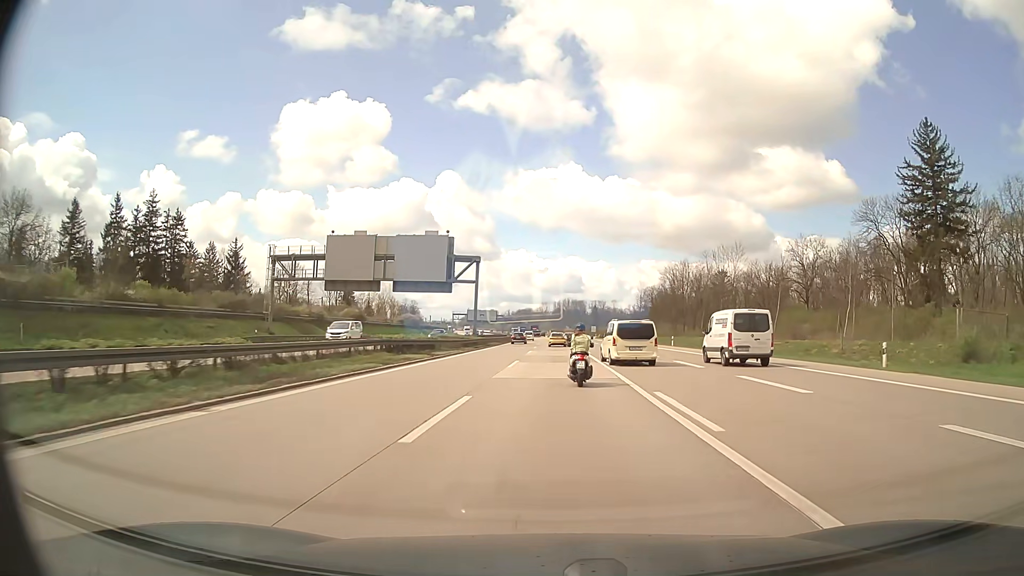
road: motorway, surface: asphalt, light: Day
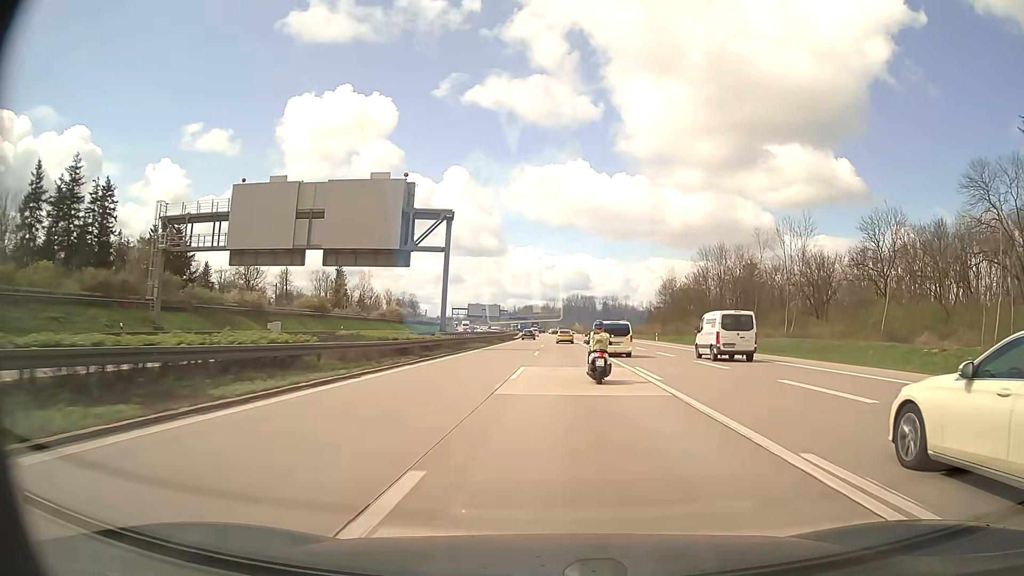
(-0.1, +25.9) m; -1°
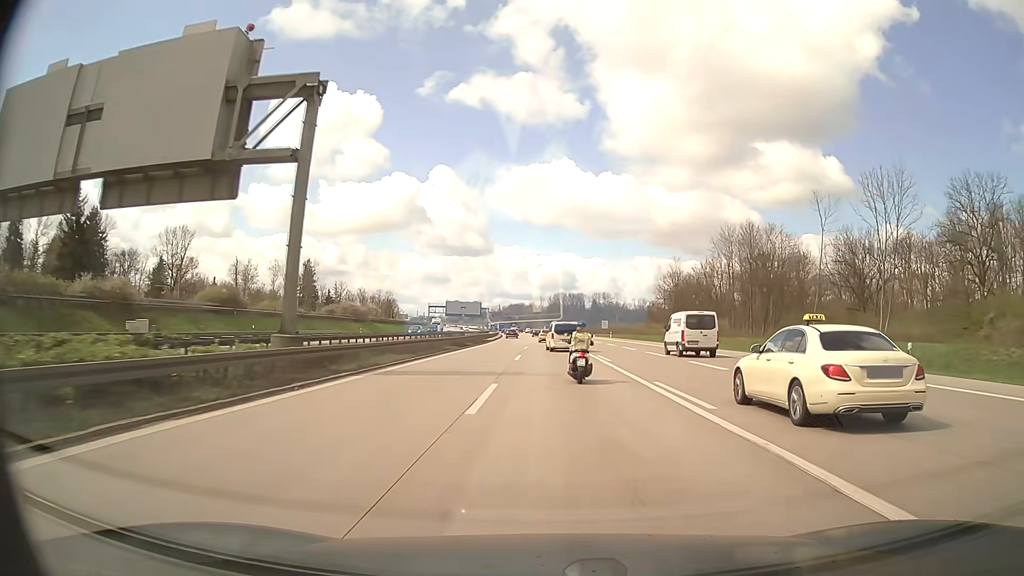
(+0.3, +25.8) m; +1°
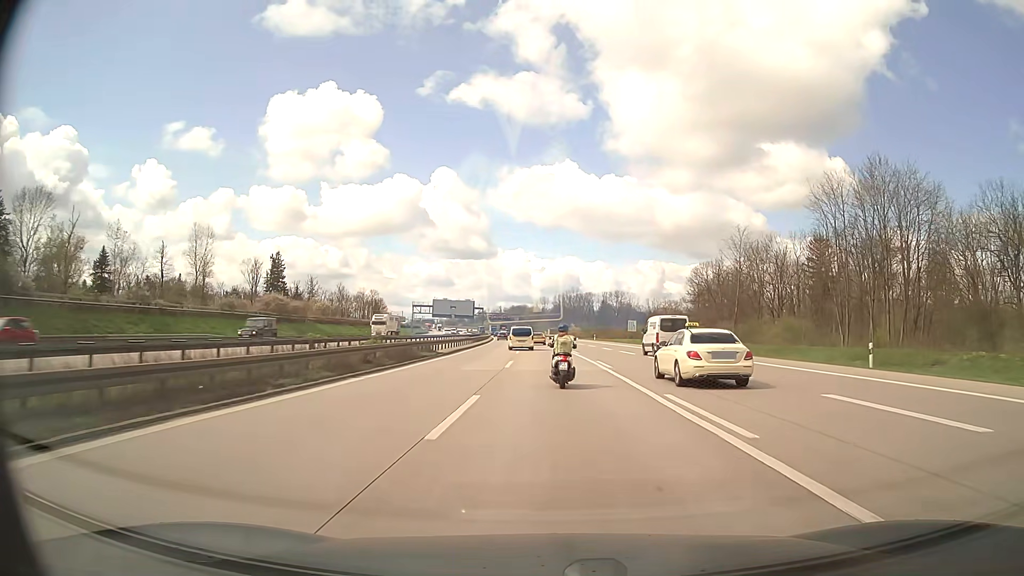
(-0.1, +39.6) m; 0°
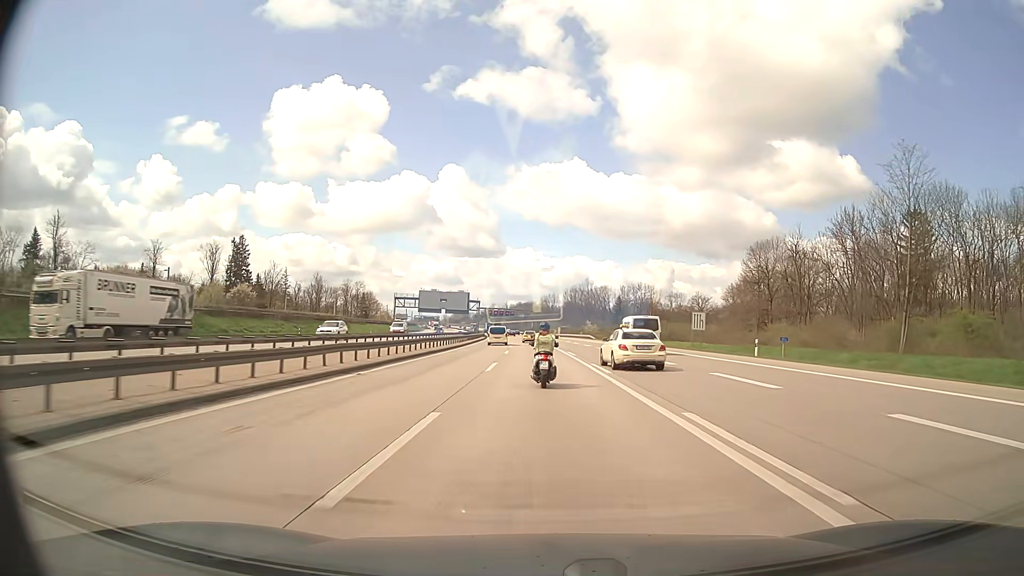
(-0.2, +39.7) m; -1°
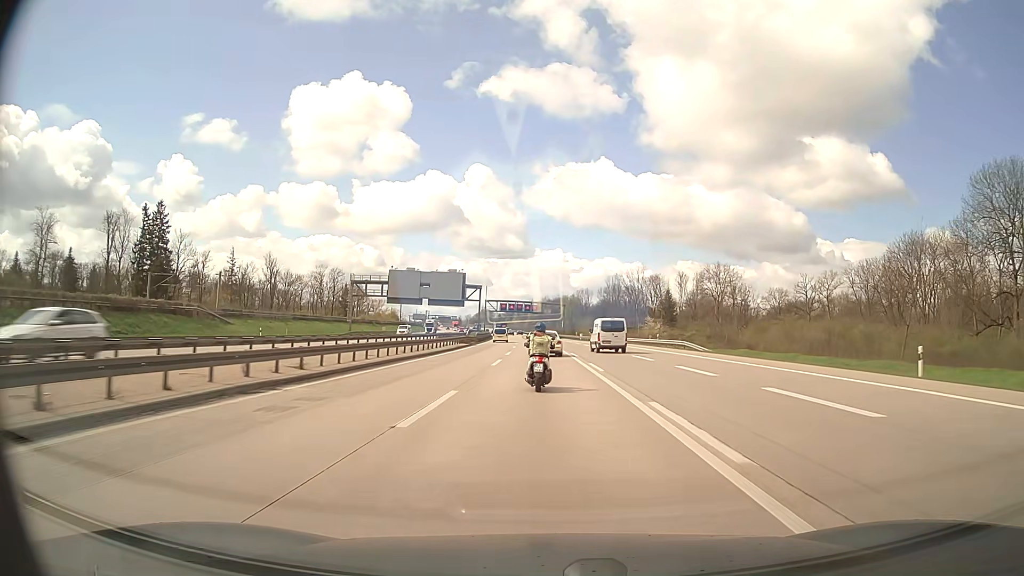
(-1.5, +66.7) m; -3°
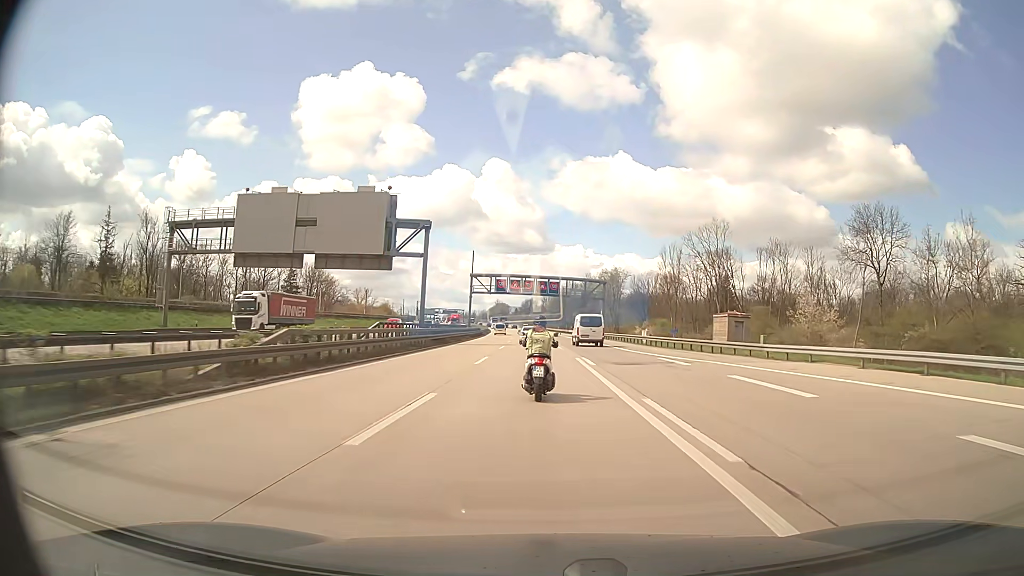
(-1.1, +68.7) m; -2°
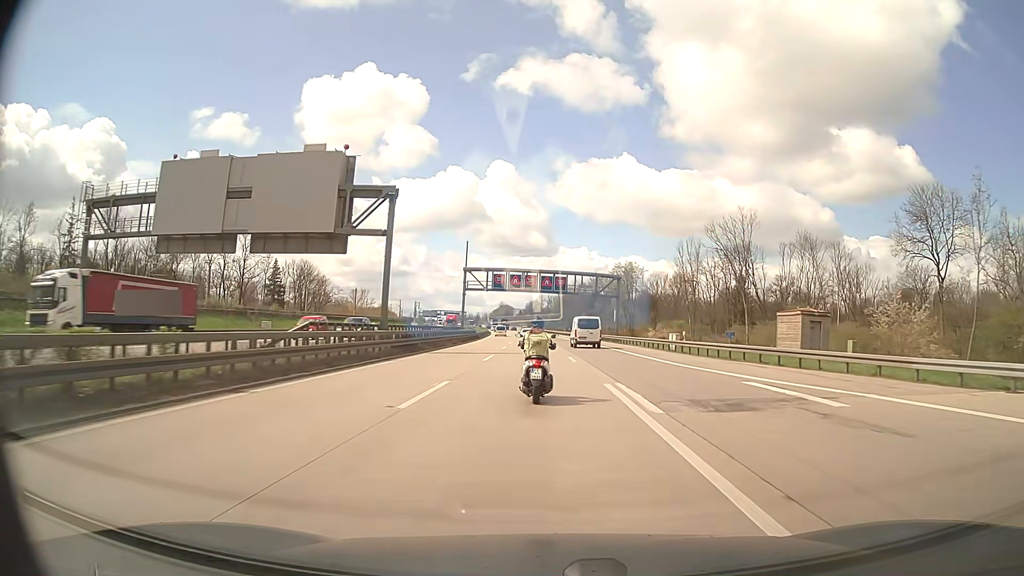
(0.0, +13.5) m; 0°
(0, +10) (0, +20) (0, +30) (-1, +40) (-1, +50) (-1, +60) (-2, +70) (-2, +80) (-2, +90) (-3, +100) m
